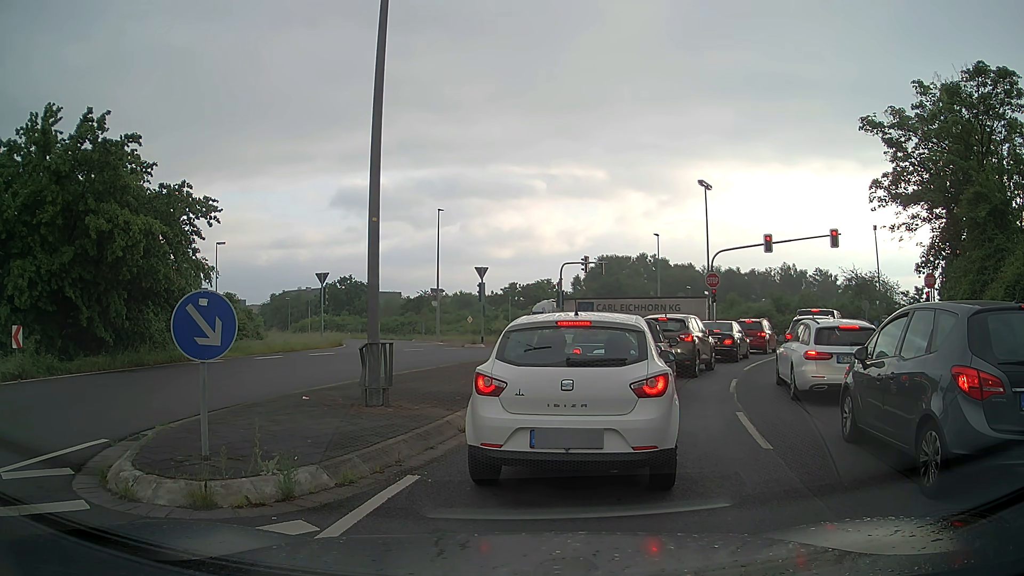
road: unclassified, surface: asphalt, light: Day
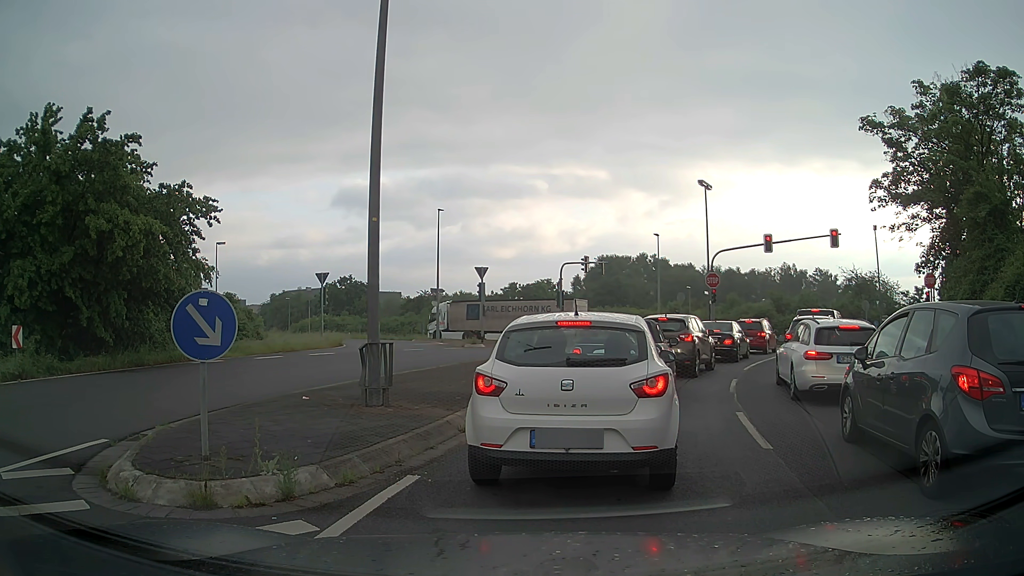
(0.0, 0.0) m; 0°
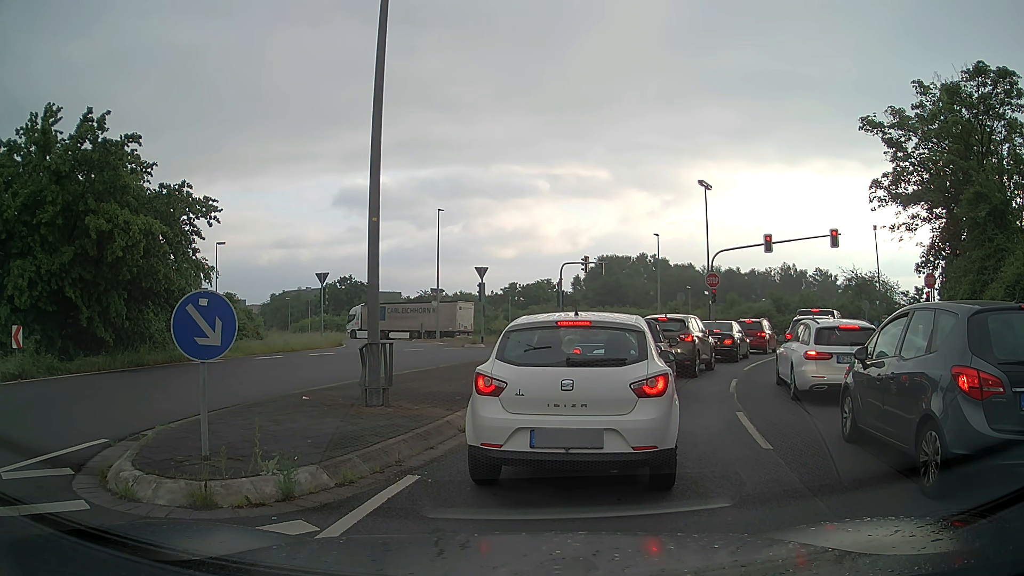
(0.0, 0.0) m; 0°
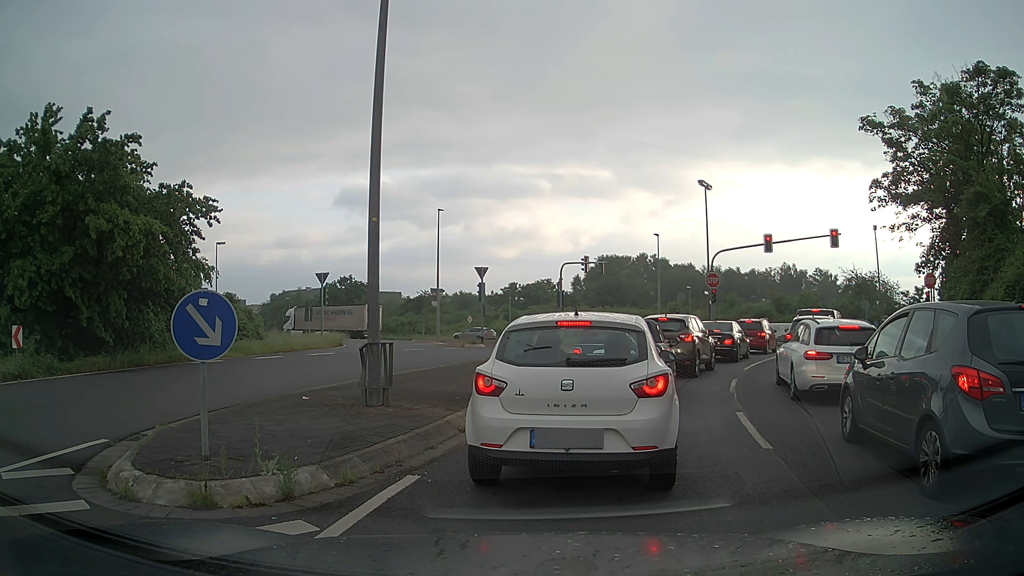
(0.0, 0.0) m; 0°
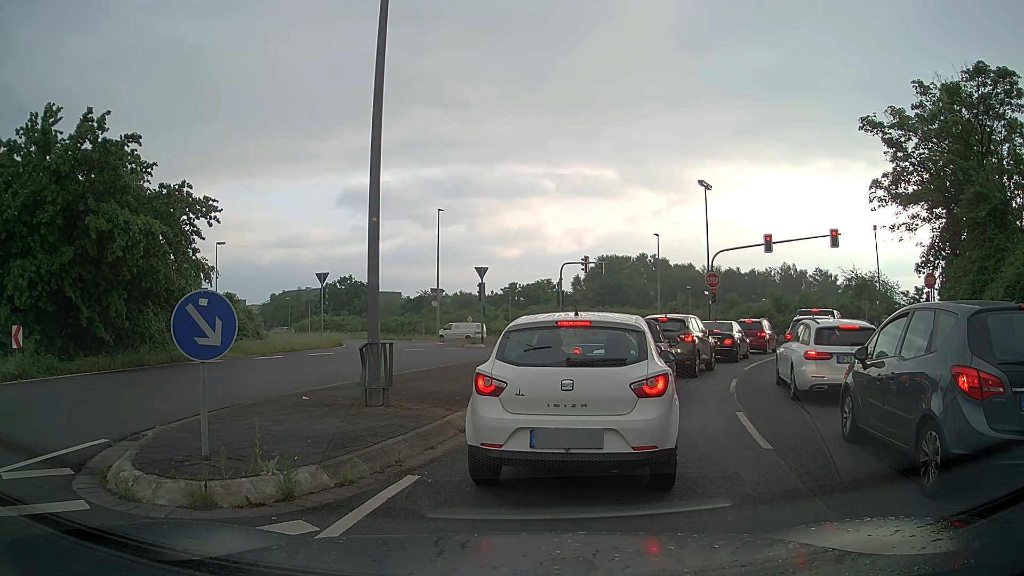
(0.0, 0.0) m; 0°
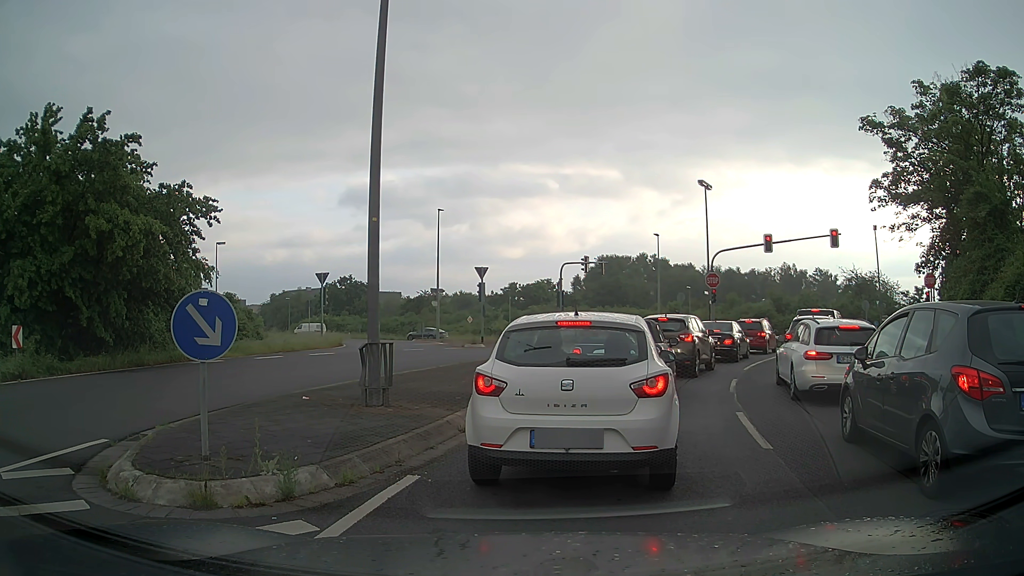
(0.0, 0.0) m; 0°
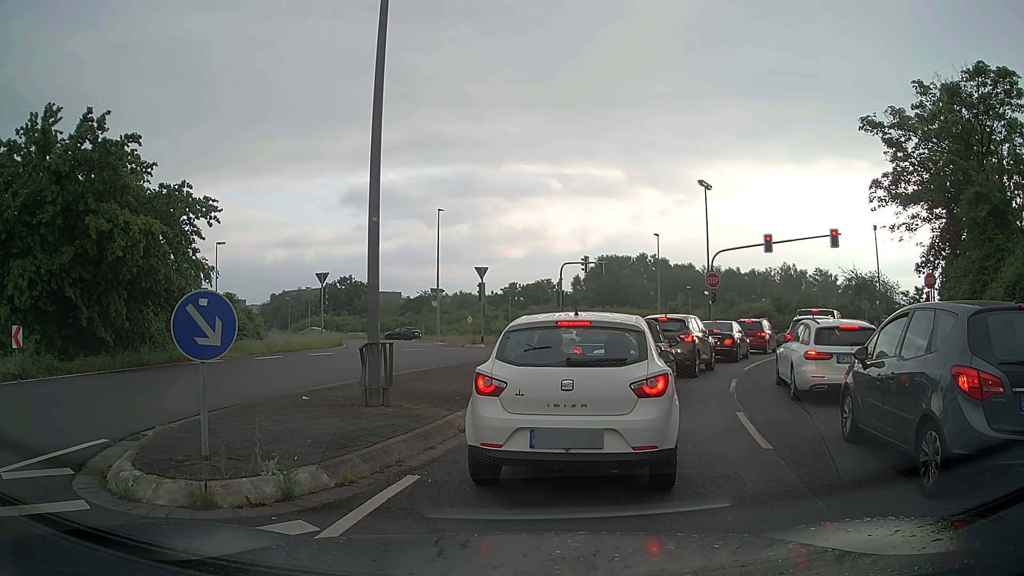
(0.0, 0.0) m; 0°
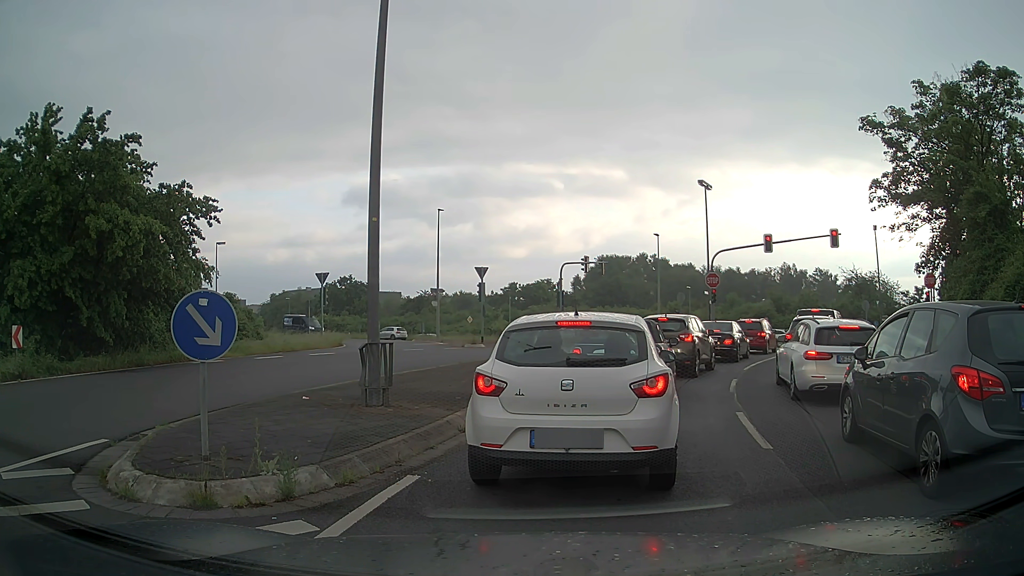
(0.0, 0.0) m; 0°
(+1, +10) (+5, +19) (+9, +28) (+14, +37) (+17, +46) (+14, +56) (+6, +63) (-2, +69) (-10, +75) (-18, +81) m
